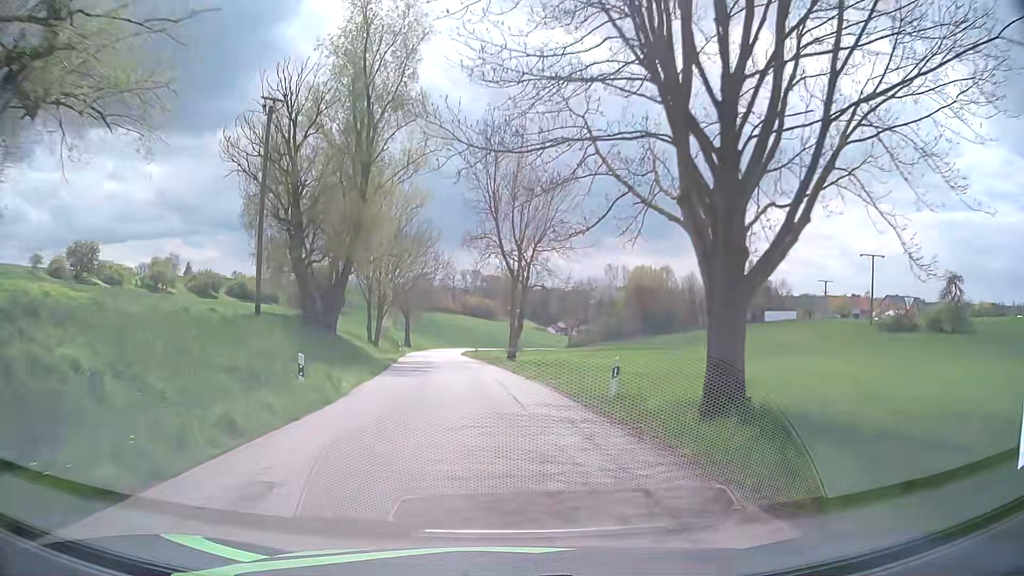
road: tertiary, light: Day
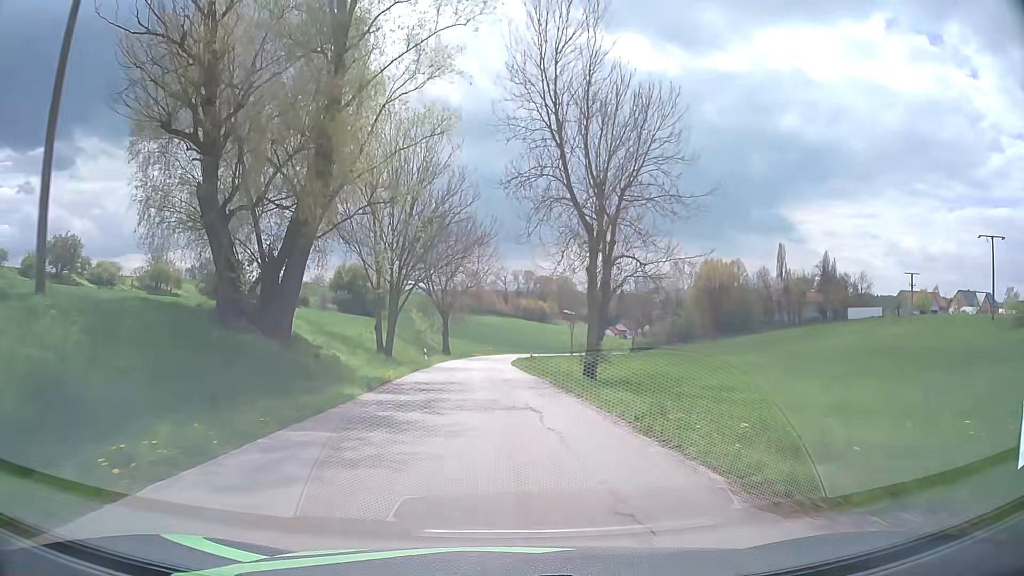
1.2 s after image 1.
(-0.9, +18.2) m; -5°
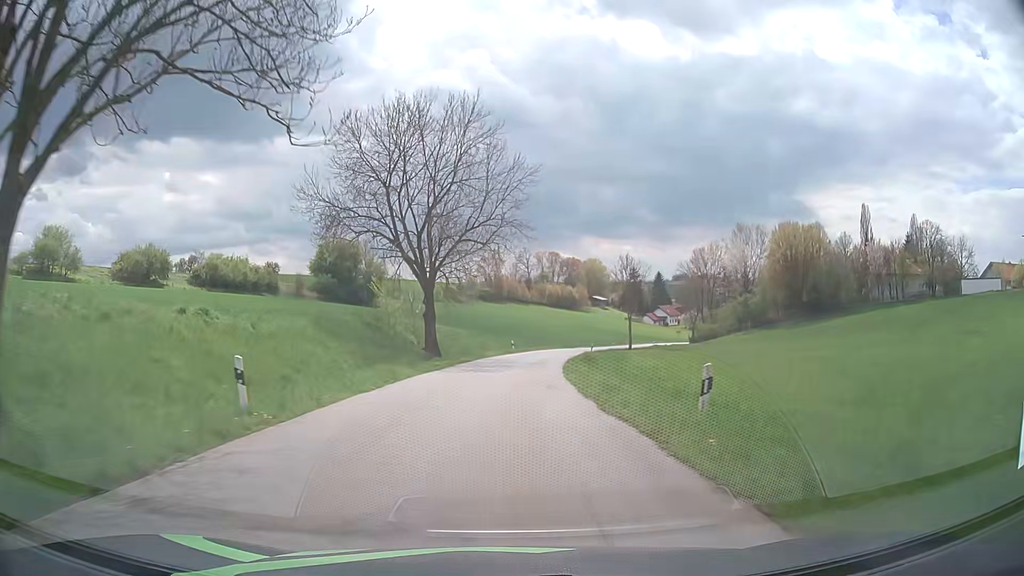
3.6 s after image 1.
(-0.9, +36.5) m; -3°
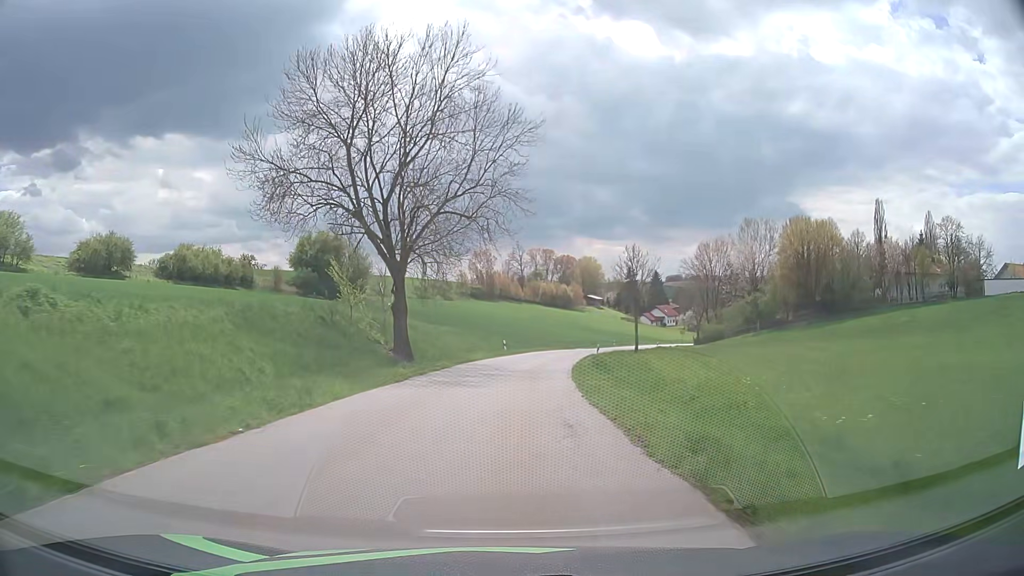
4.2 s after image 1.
(+0.2, +9.0) m; +1°
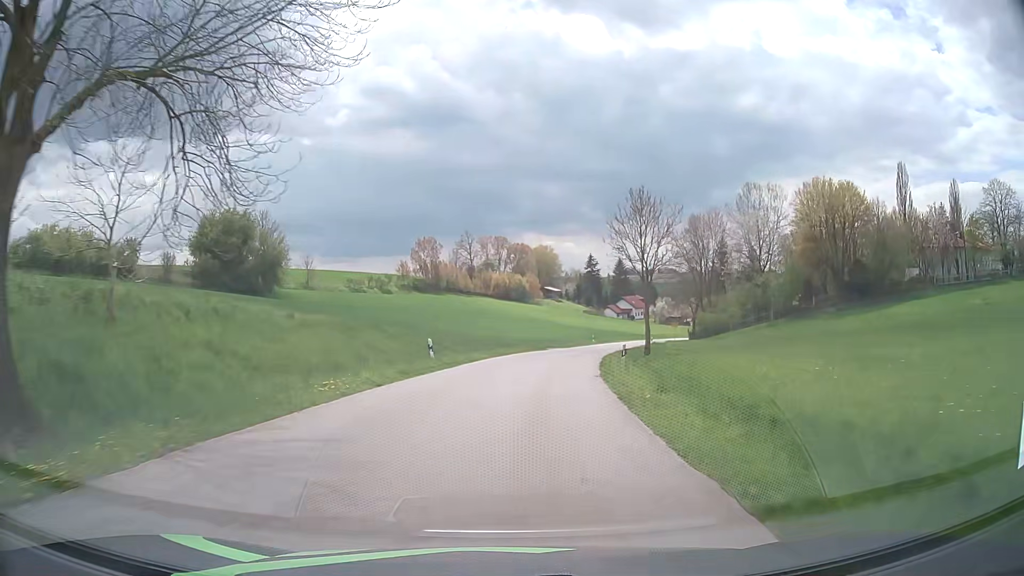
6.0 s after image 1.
(+0.8, +26.4) m; +4°
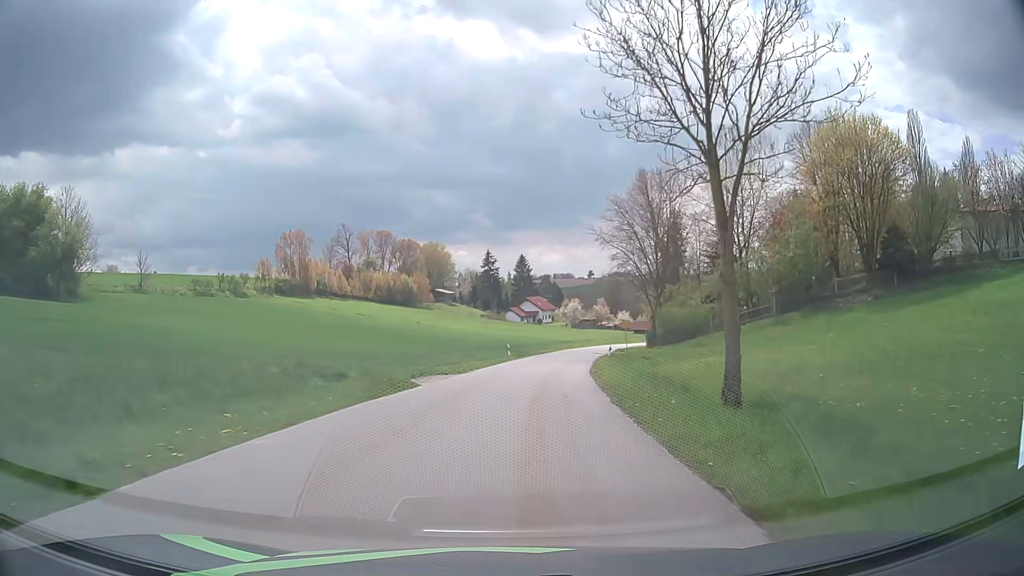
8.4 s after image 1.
(+2.4, +33.4) m; +9°
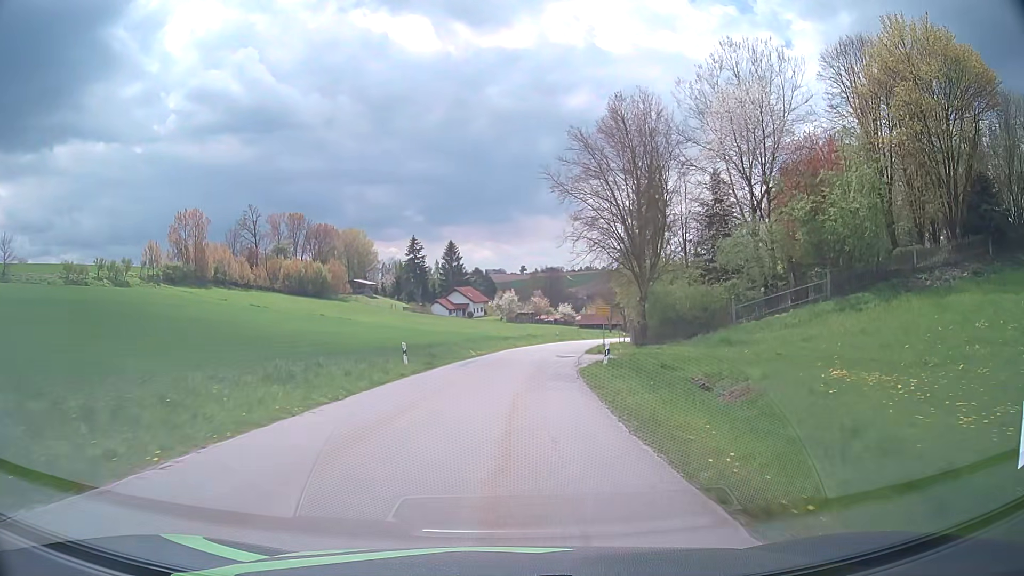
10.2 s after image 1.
(+1.2, +23.5) m; +6°
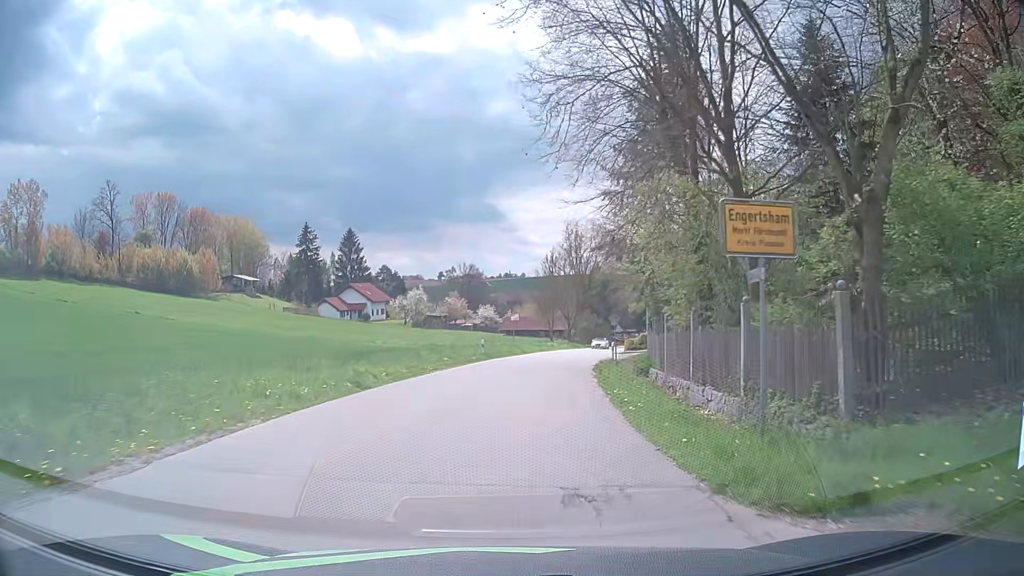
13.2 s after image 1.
(+1.9, +34.9) m; +7°
(0, +10) (+1, +20) (+2, +30) (+3, +40) (+5, +50) (+7, +60) (+9, +69) (+12, +79) (+14, +89) (+17, +98) m
